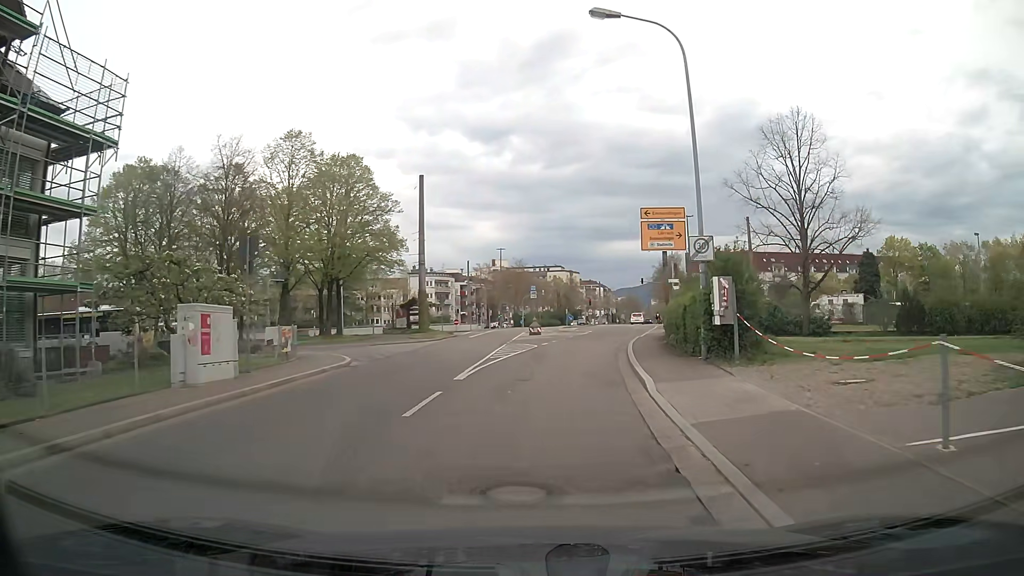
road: tertiary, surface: asphalt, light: Day
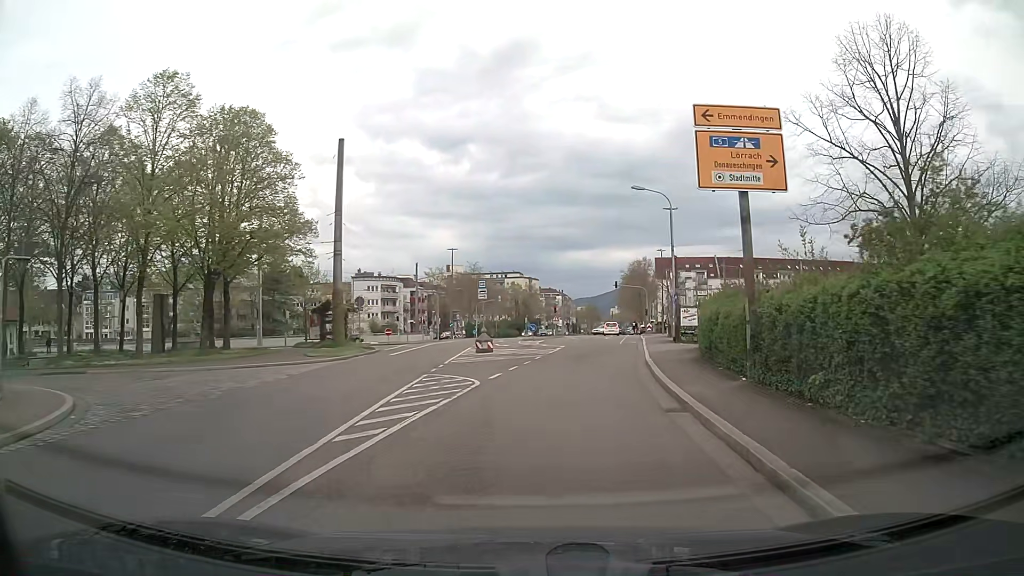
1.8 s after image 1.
(+0.3, +14.2) m; +3°
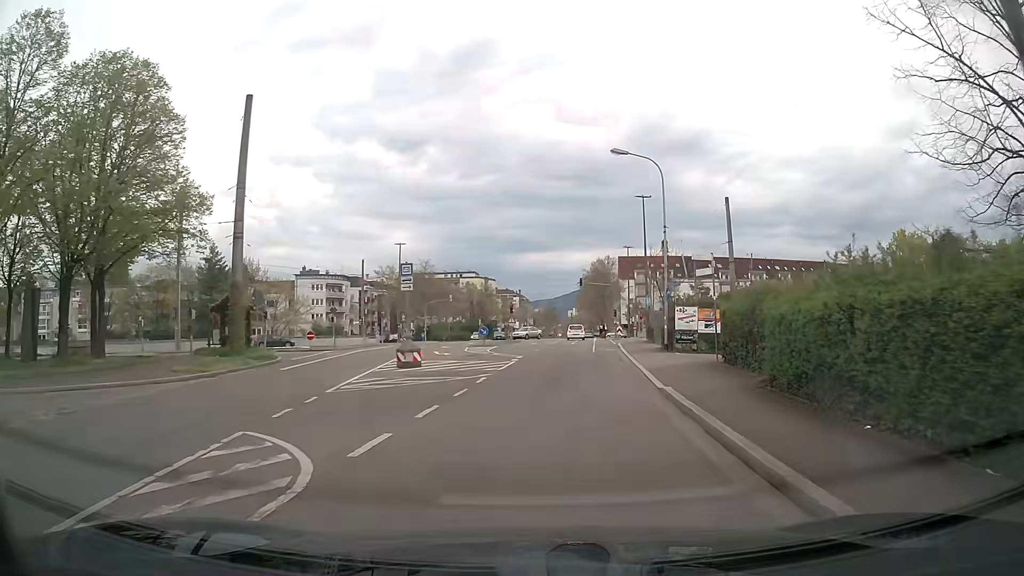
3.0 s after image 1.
(+0.3, +9.3) m; +4°
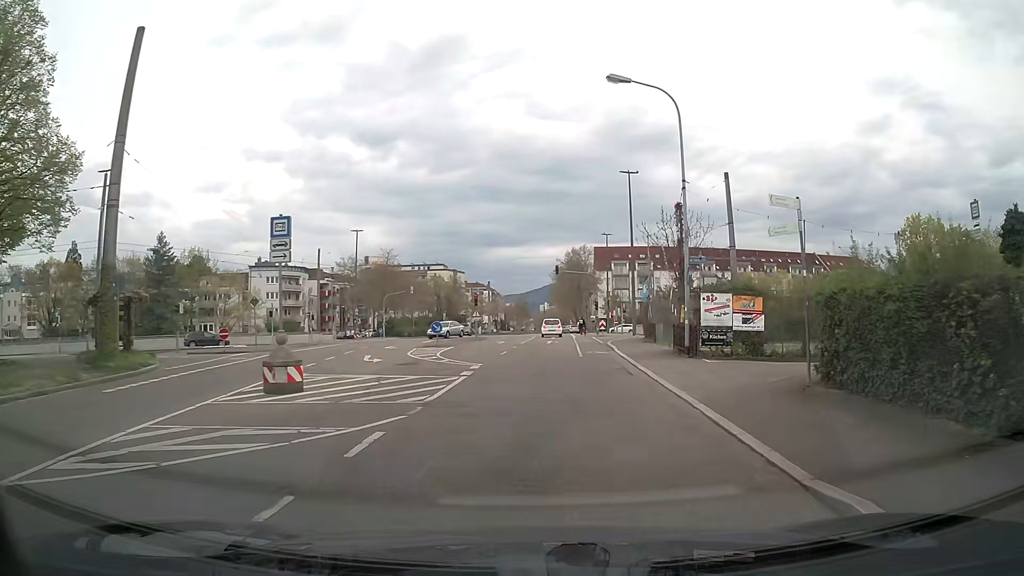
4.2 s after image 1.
(+0.2, +9.1) m; +3°
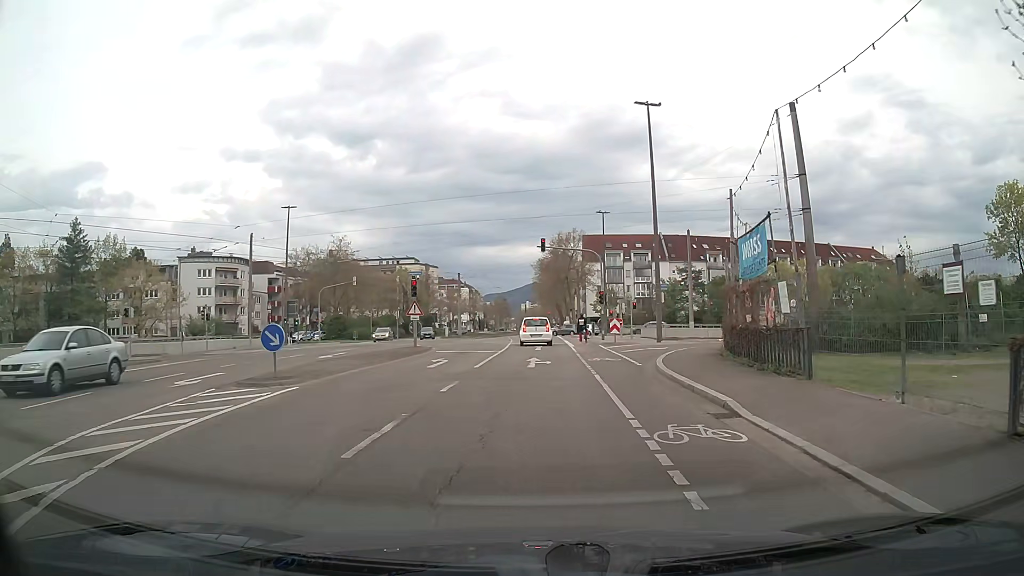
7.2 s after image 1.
(+0.2, +19.3) m; +2°
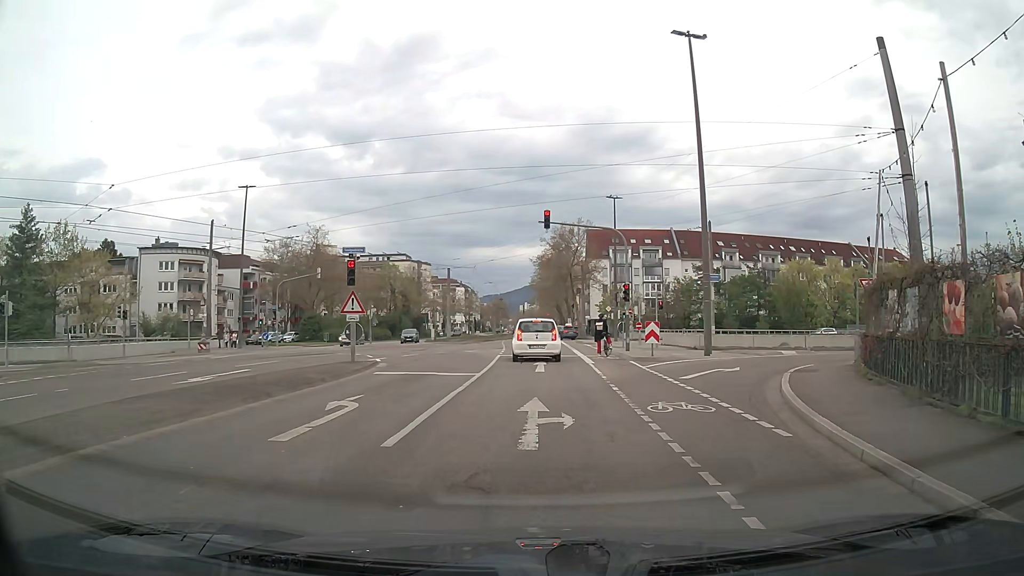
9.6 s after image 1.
(-0.2, +11.1) m; -1°
